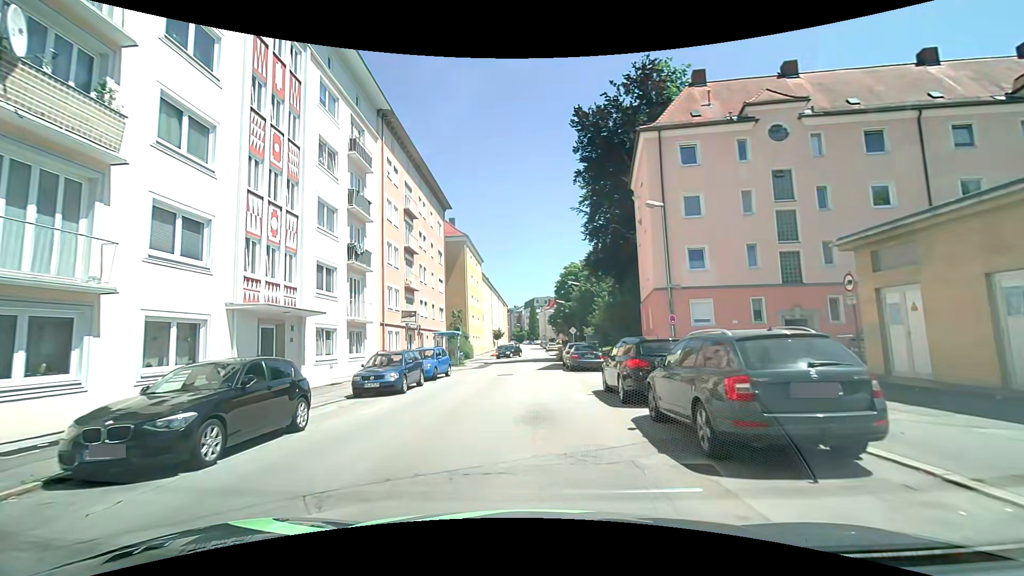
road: tertiary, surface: asphalt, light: Day
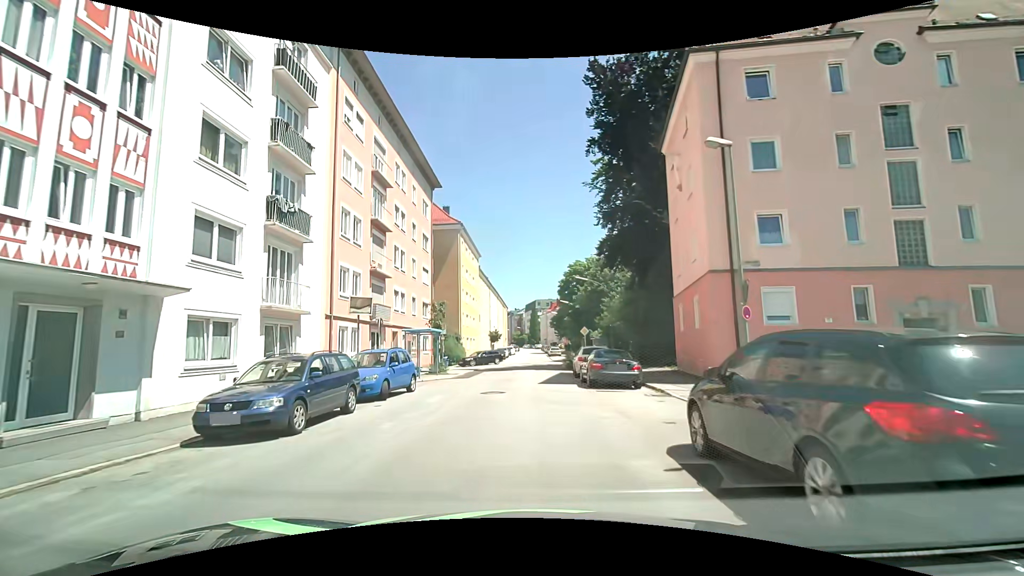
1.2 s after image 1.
(0.0, +7.8) m; -1°
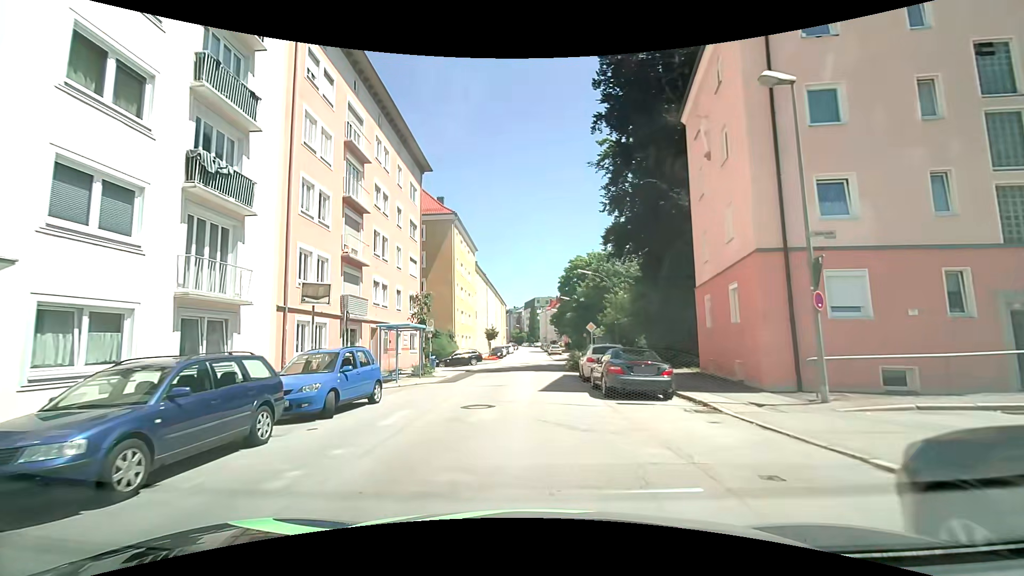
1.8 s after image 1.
(+0.1, +3.9) m; +1°
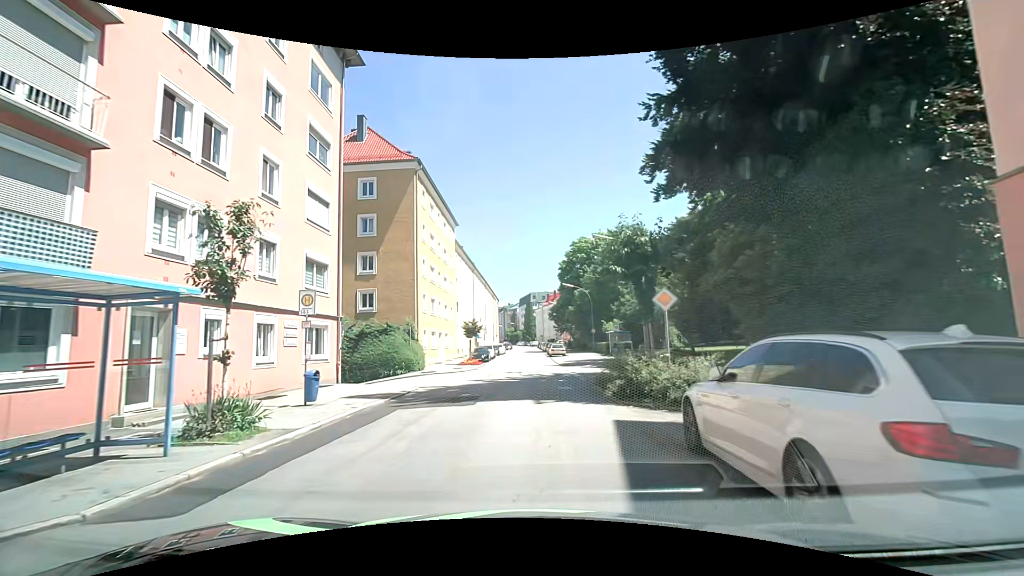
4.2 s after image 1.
(+0.1, +15.7) m; 0°
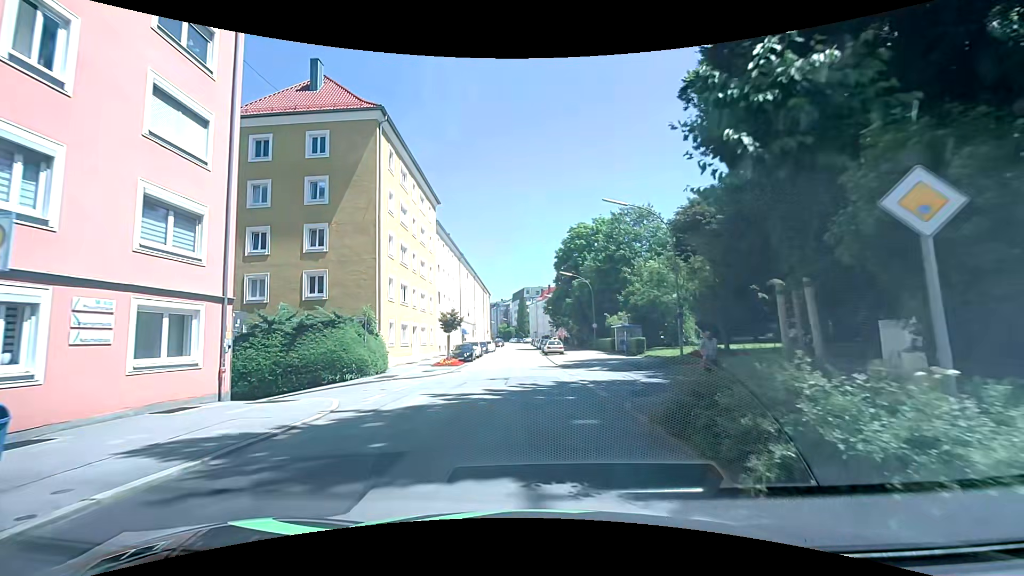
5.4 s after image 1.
(+0.1, +7.9) m; +1°
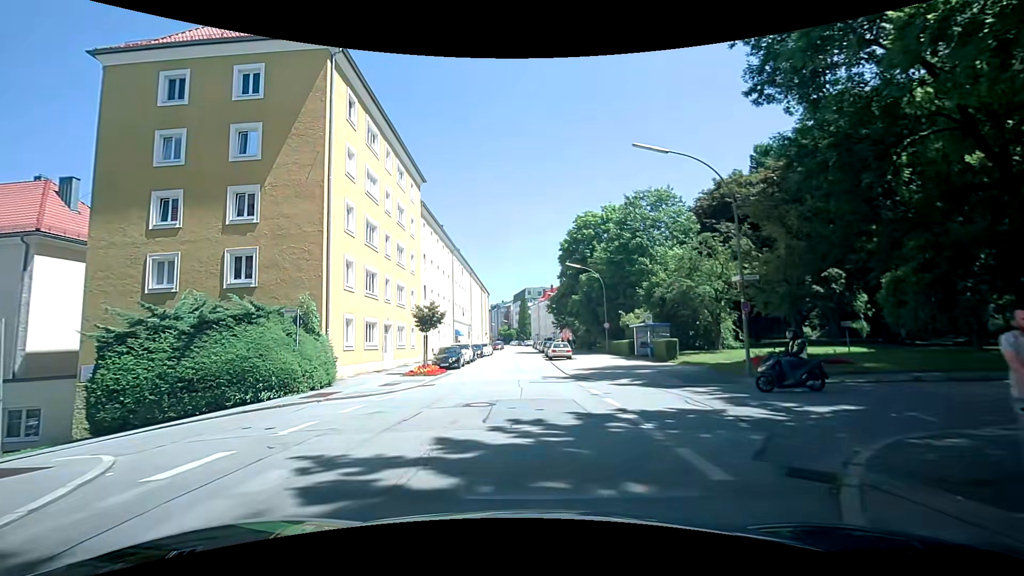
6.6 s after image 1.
(-0.1, +7.8) m; -2°
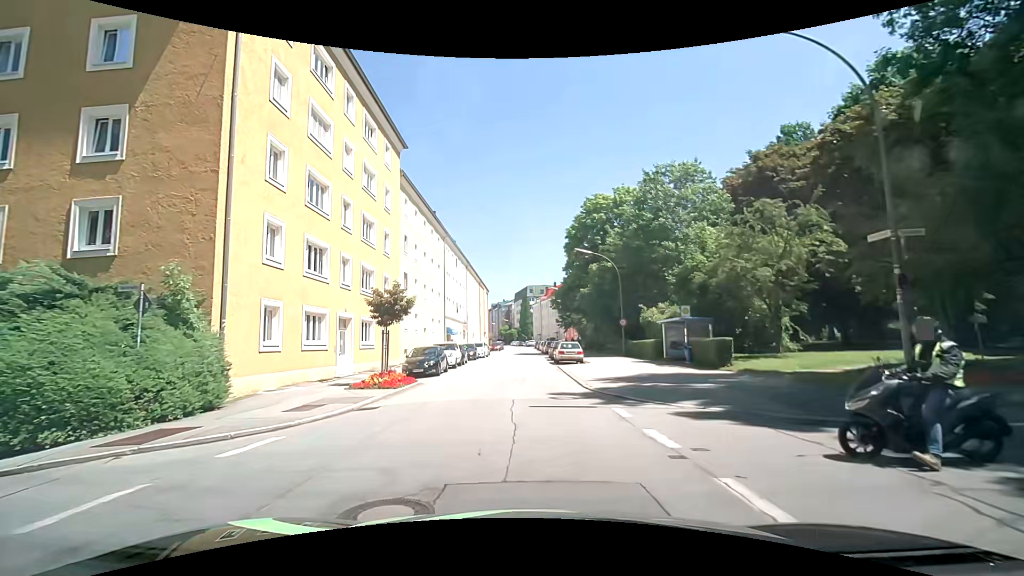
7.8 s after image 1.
(+0.1, +7.6) m; +2°
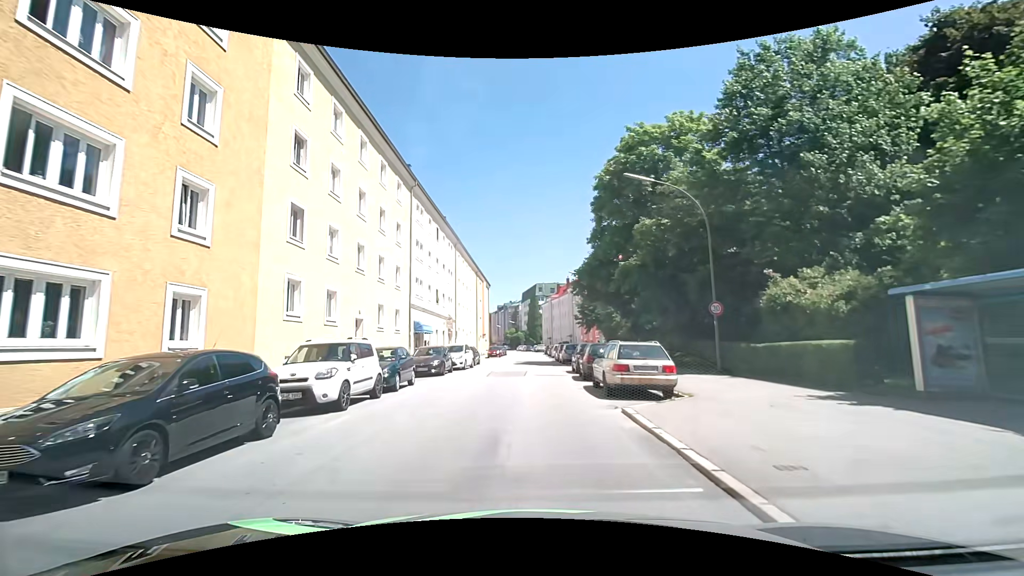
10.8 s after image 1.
(-0.3, +18.9) m; -2°
(0, +10) (0, +20) (0, +30) (0, +40) (0, +50) (+1, +60) (+1, +70) (+1, +80) (+1, +90) (0, +100) m
